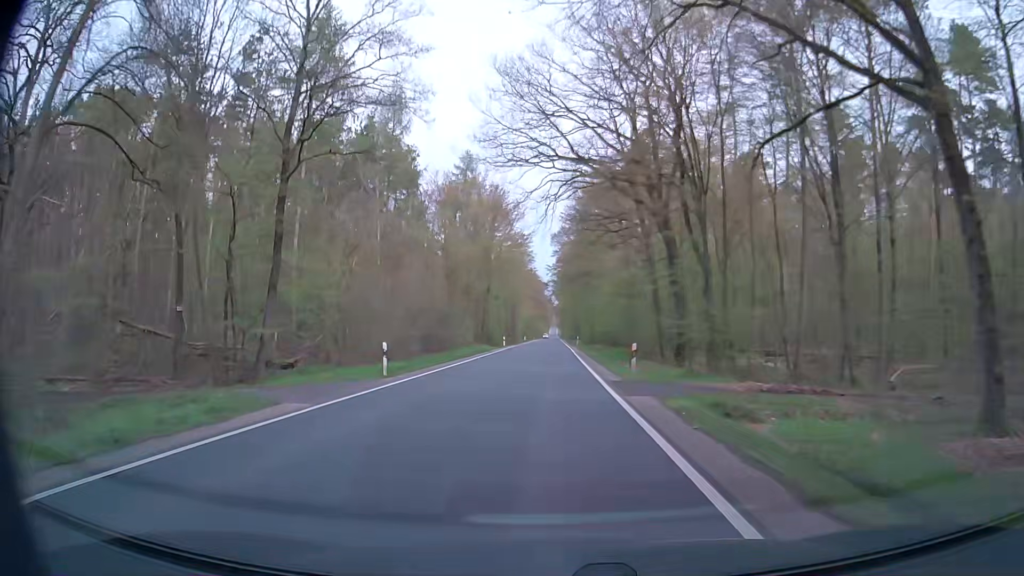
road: secondary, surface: asphalt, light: Day
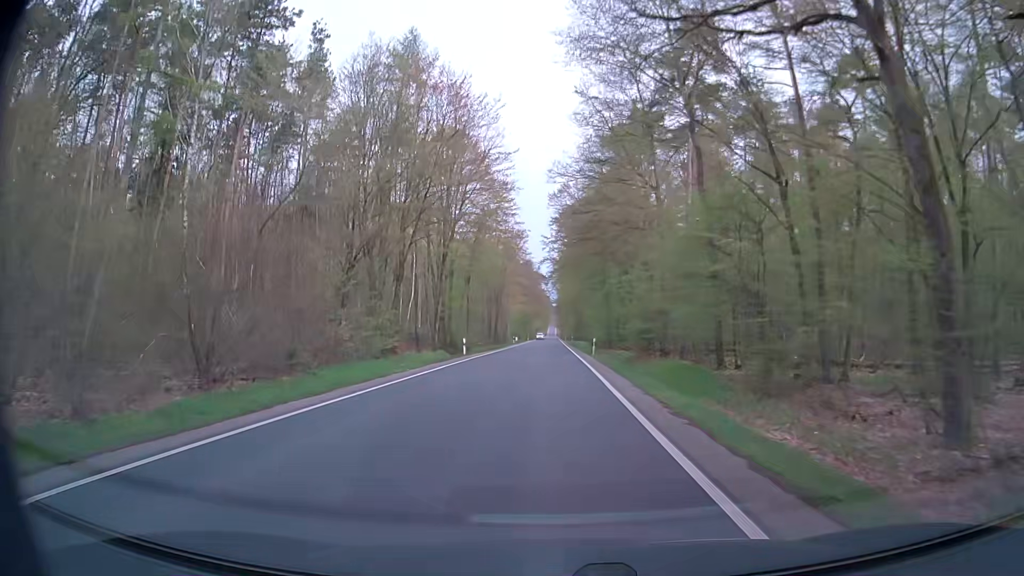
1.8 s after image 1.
(0.0, +31.0) m; 0°
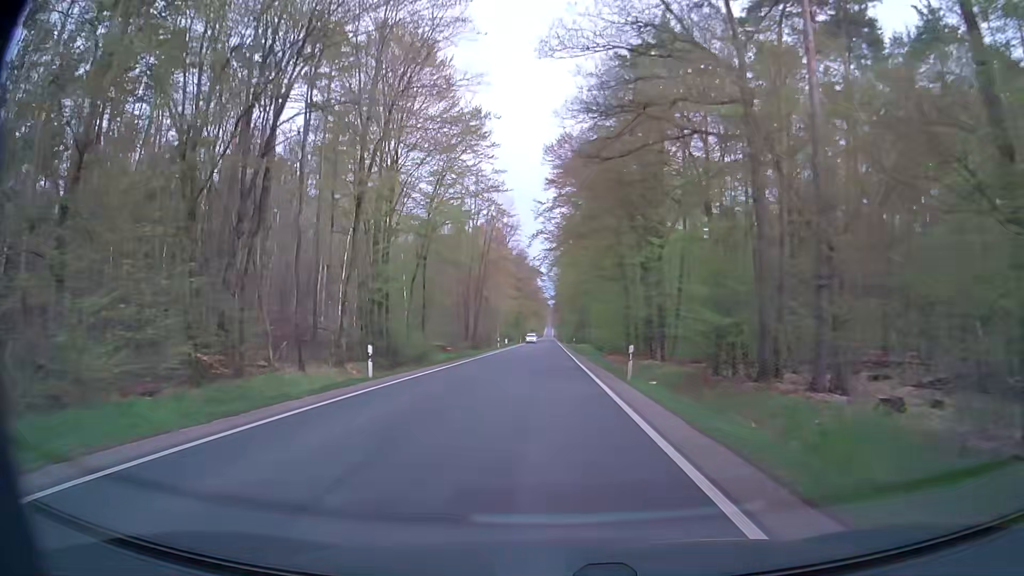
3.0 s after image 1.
(+0.2, +20.5) m; +1°
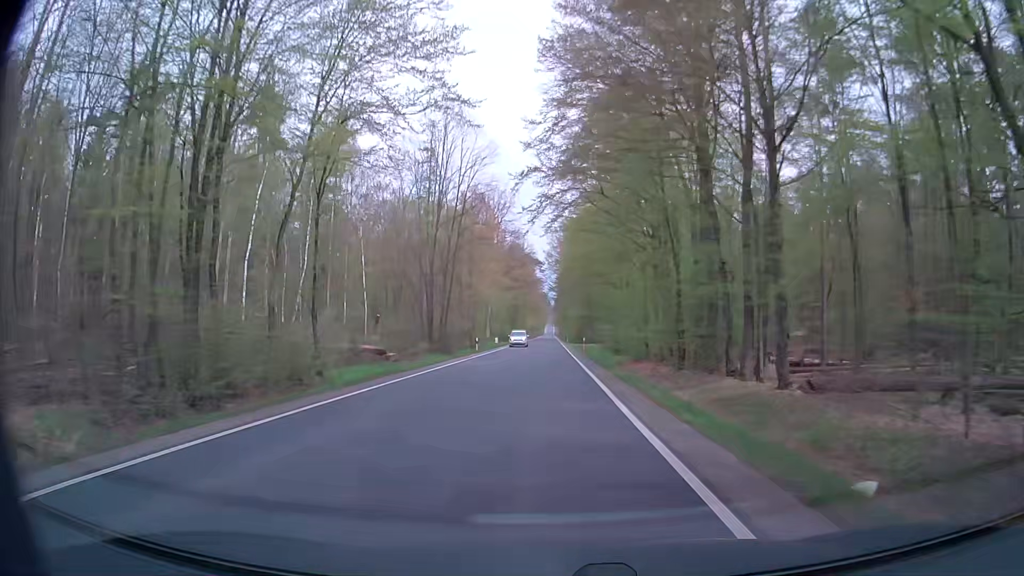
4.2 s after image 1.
(+0.1, +20.4) m; +1°
